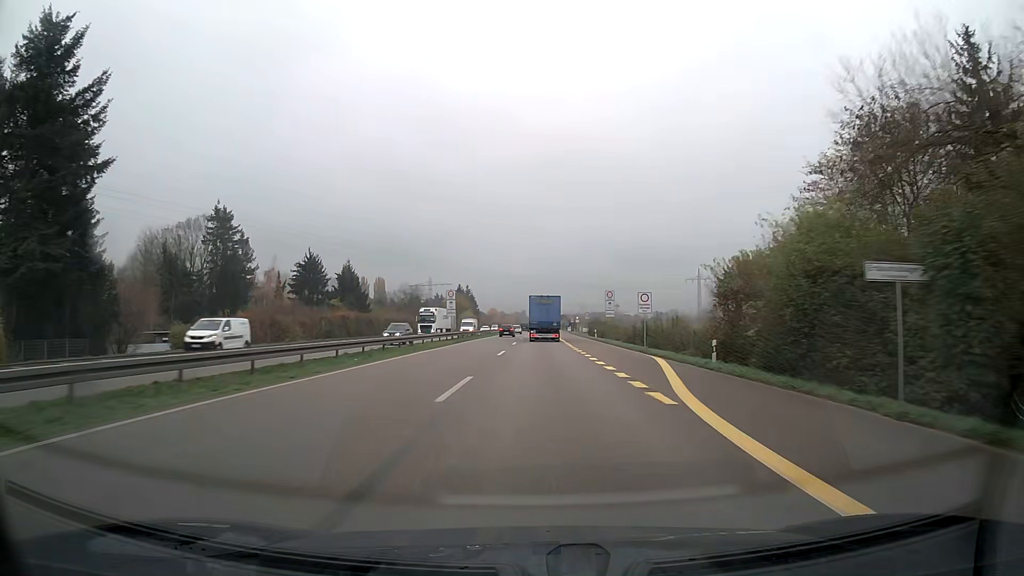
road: trunk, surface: asphalt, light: Day
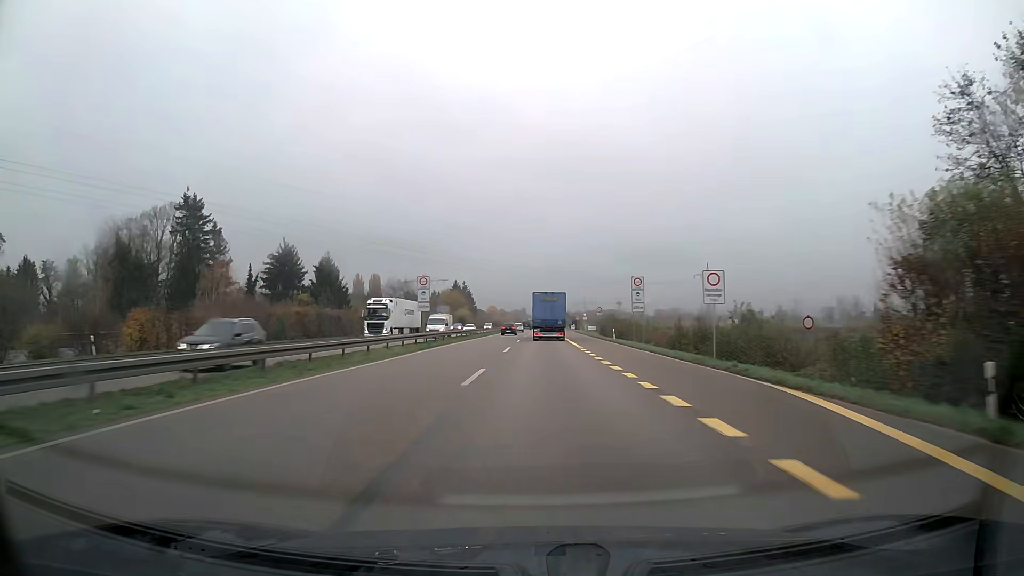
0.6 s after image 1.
(0.0, +15.7) m; 0°
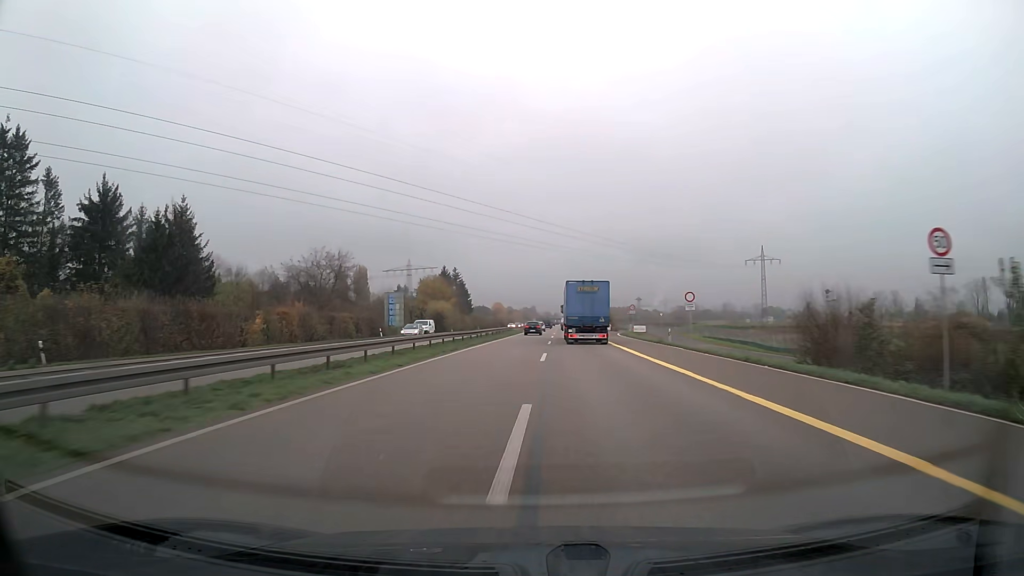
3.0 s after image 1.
(-0.5, +63.2) m; -1°
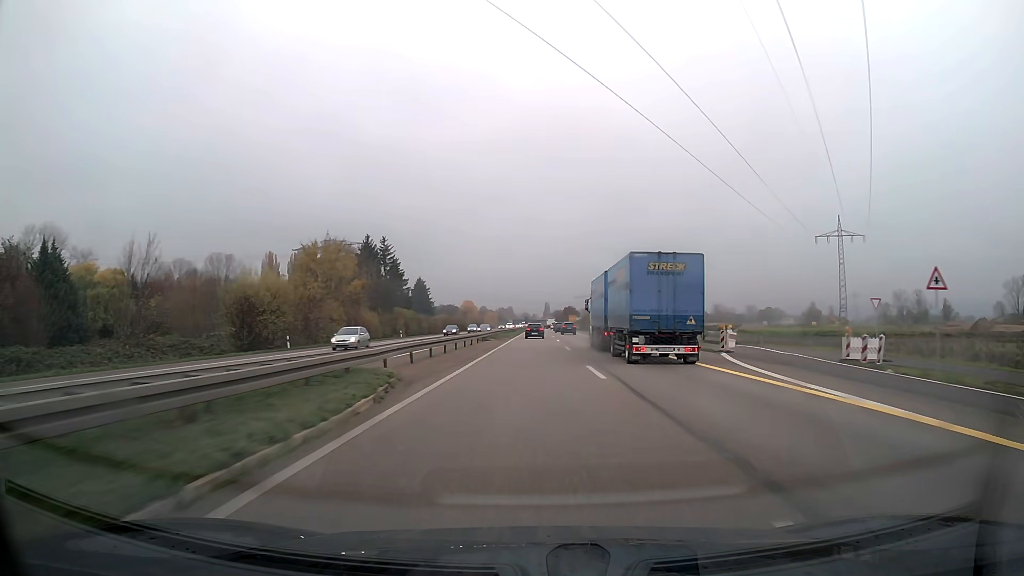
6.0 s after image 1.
(+1.2, +79.0) m; +2°
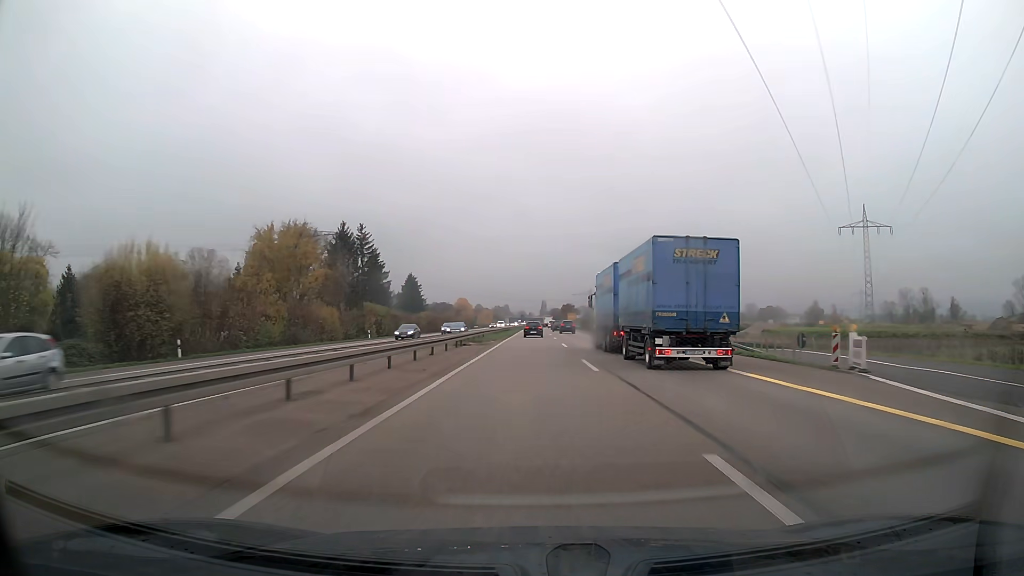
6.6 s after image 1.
(0.0, +15.8) m; 0°
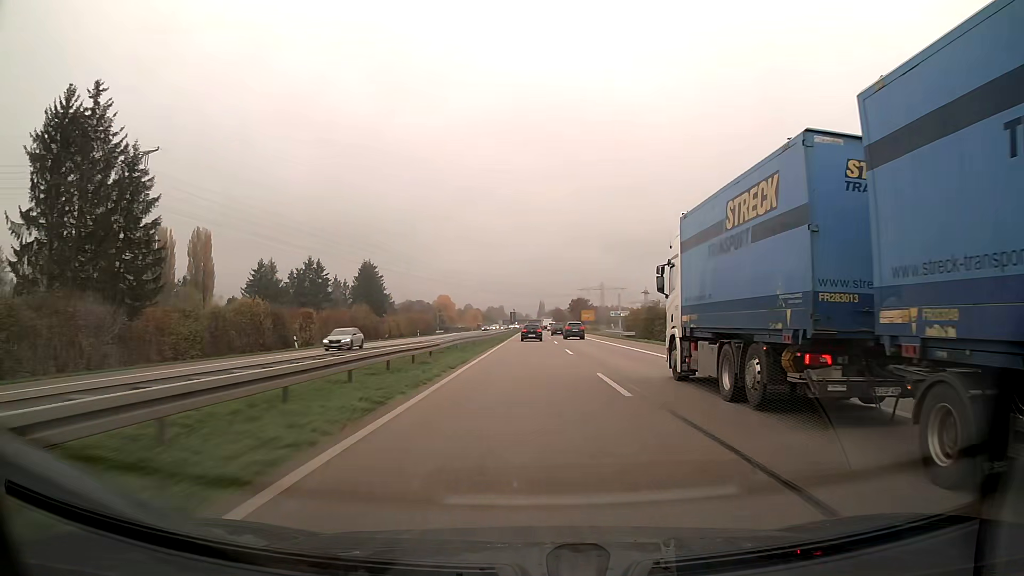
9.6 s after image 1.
(+0.3, +78.9) m; 0°
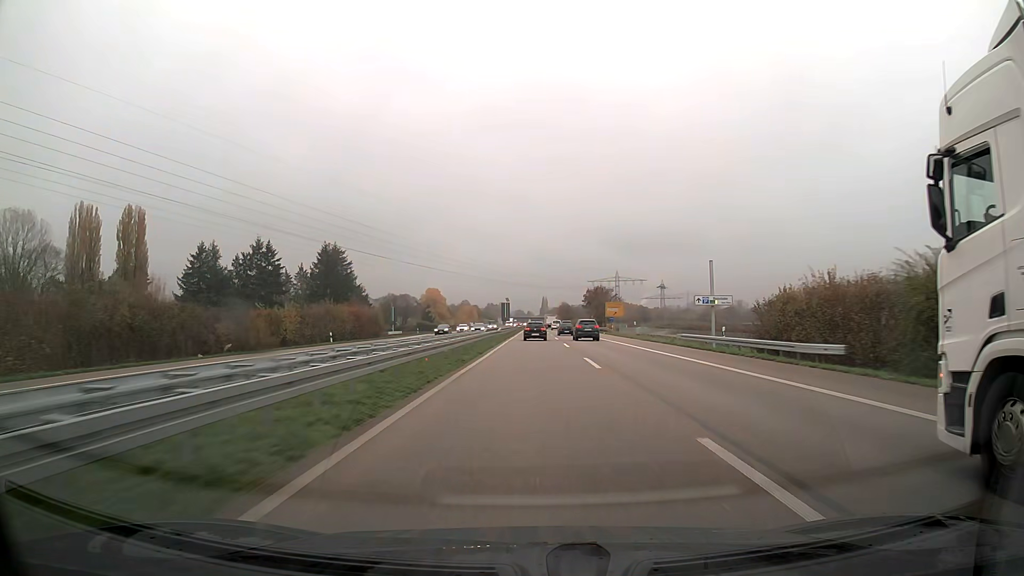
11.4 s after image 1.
(-0.1, +47.1) m; 0°
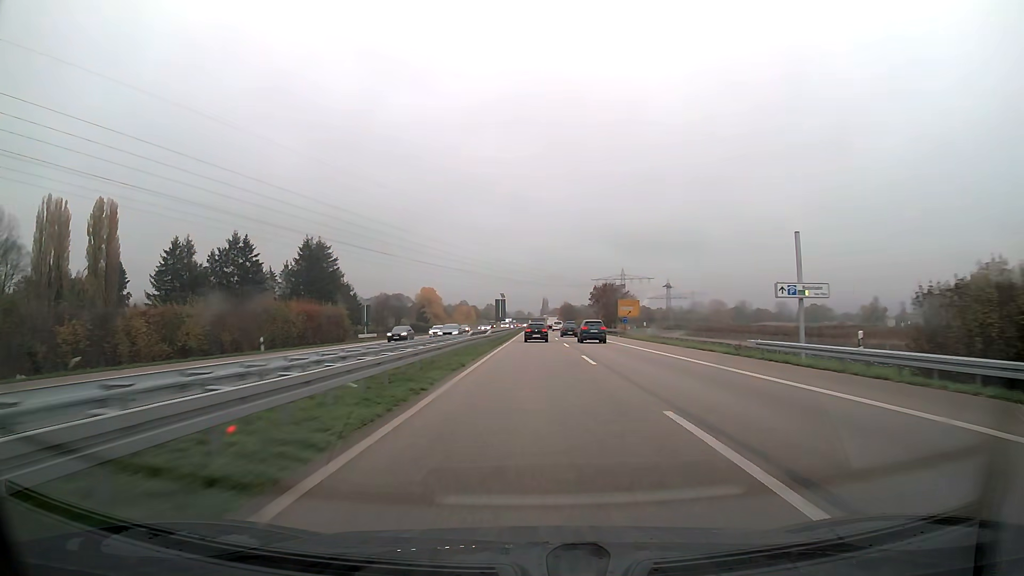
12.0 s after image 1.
(0.0, +15.6) m; 0°
(0, +10) (0, +20) (0, +30) (0, +40) (0, +50) (0, +60) (0, +70) (0, +80) (0, +90) (0, +100) m
